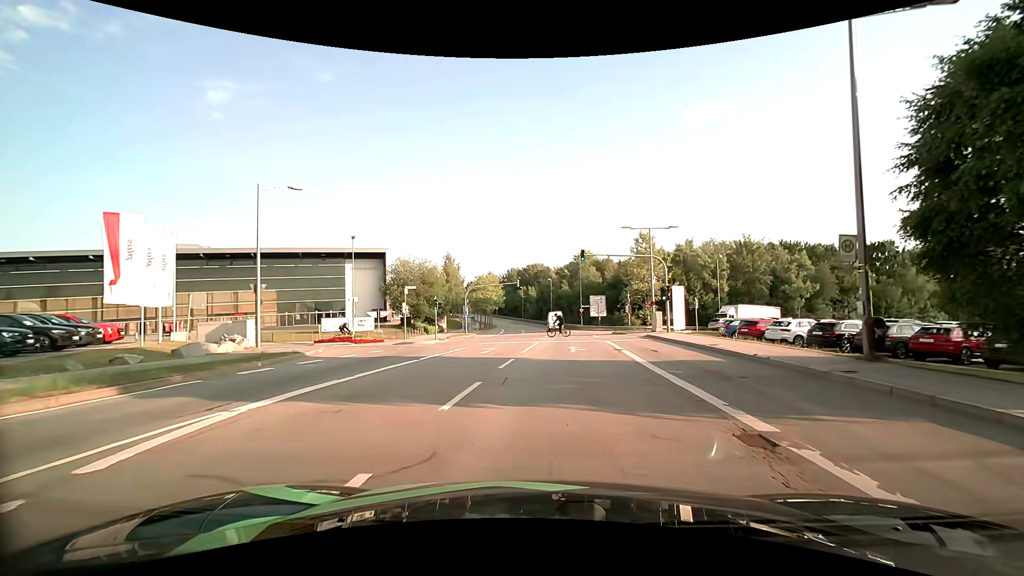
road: secondary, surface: asphalt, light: Day
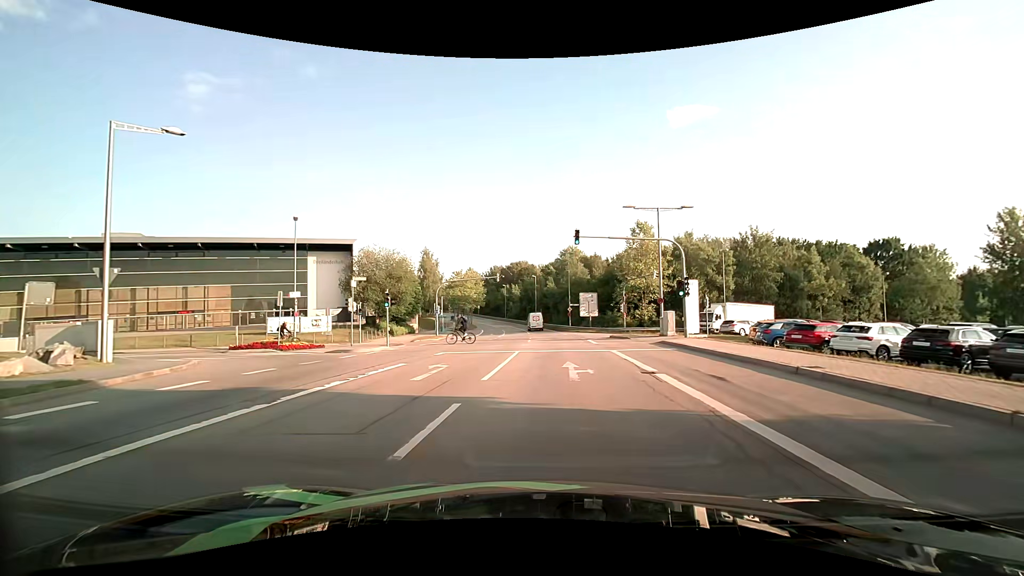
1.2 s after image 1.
(+0.2, +8.4) m; +2°
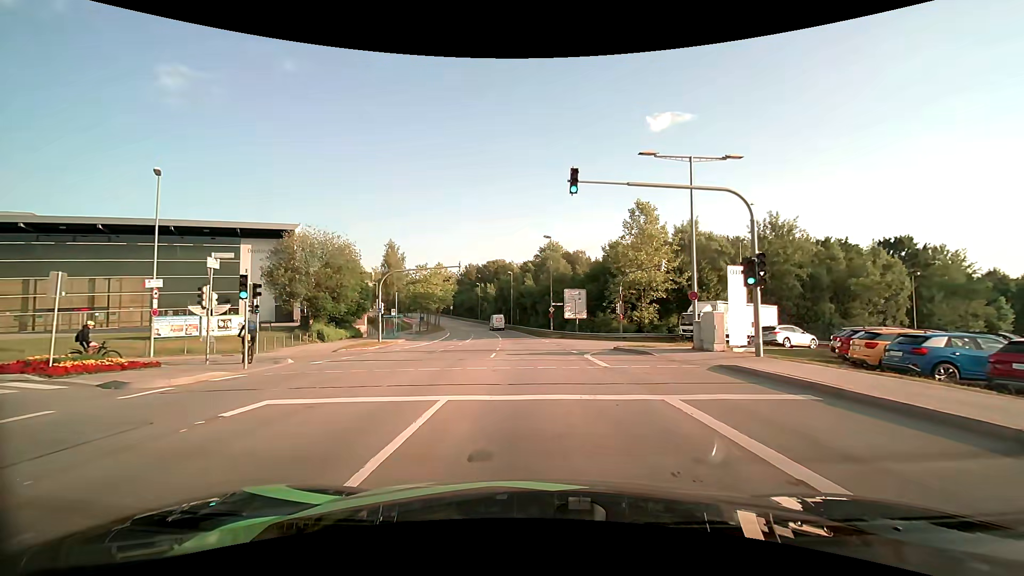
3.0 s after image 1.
(+0.4, +12.2) m; +3°
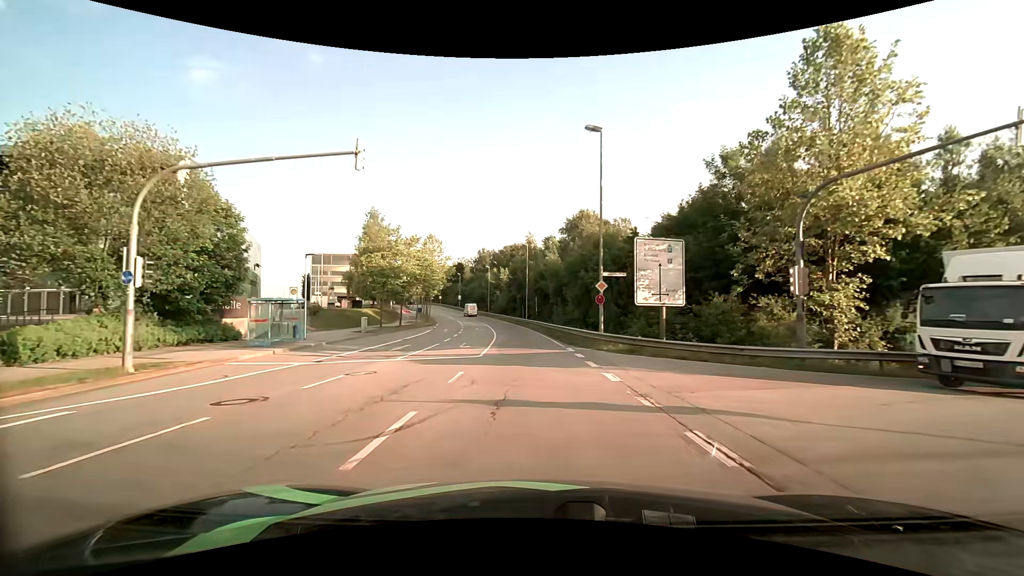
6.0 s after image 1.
(-0.3, +27.7) m; -2°
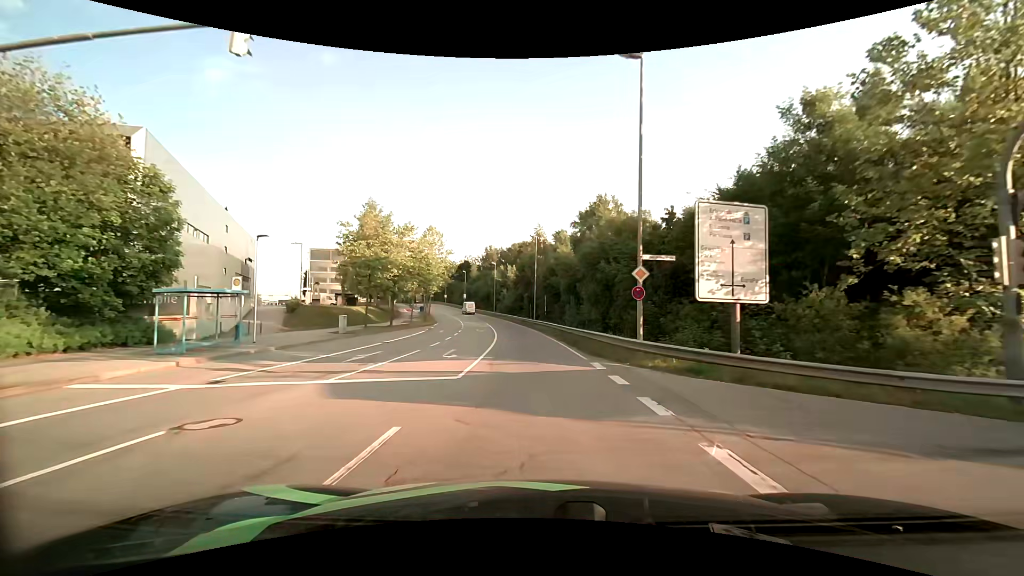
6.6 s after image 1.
(-0.1, +6.7) m; -1°
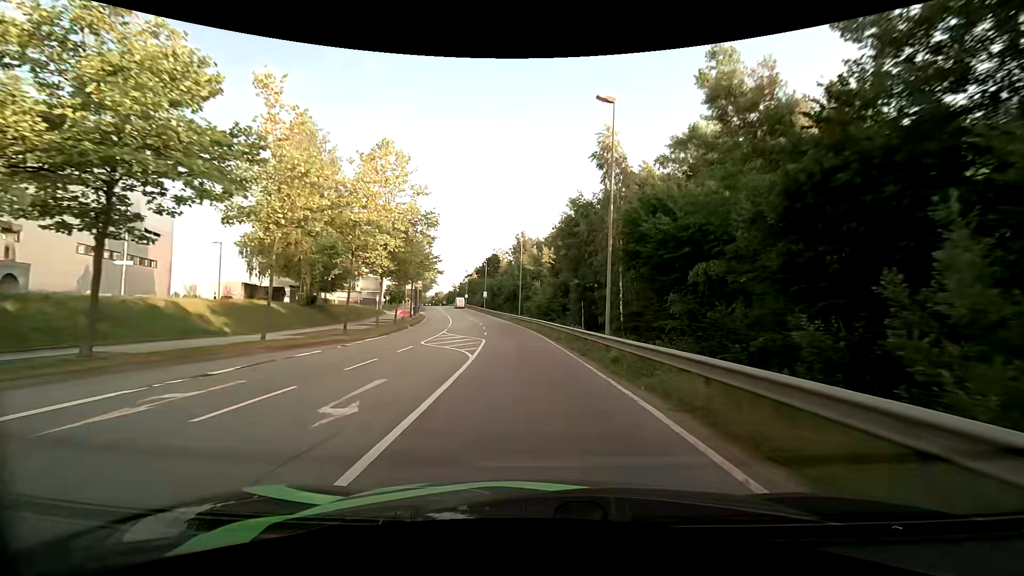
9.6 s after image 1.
(-1.4, +36.6) m; -4°
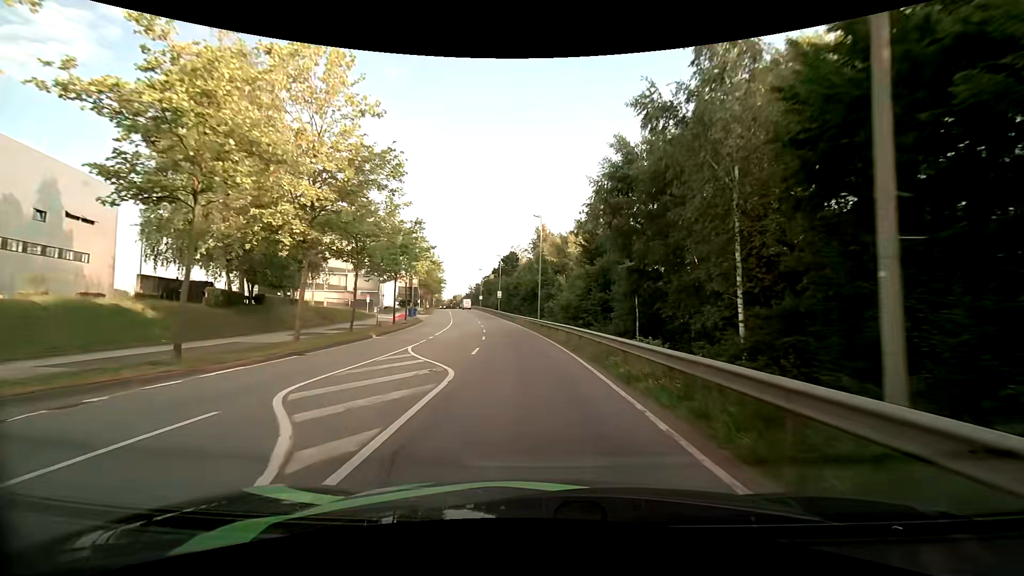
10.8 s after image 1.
(-0.3, +14.7) m; -2°
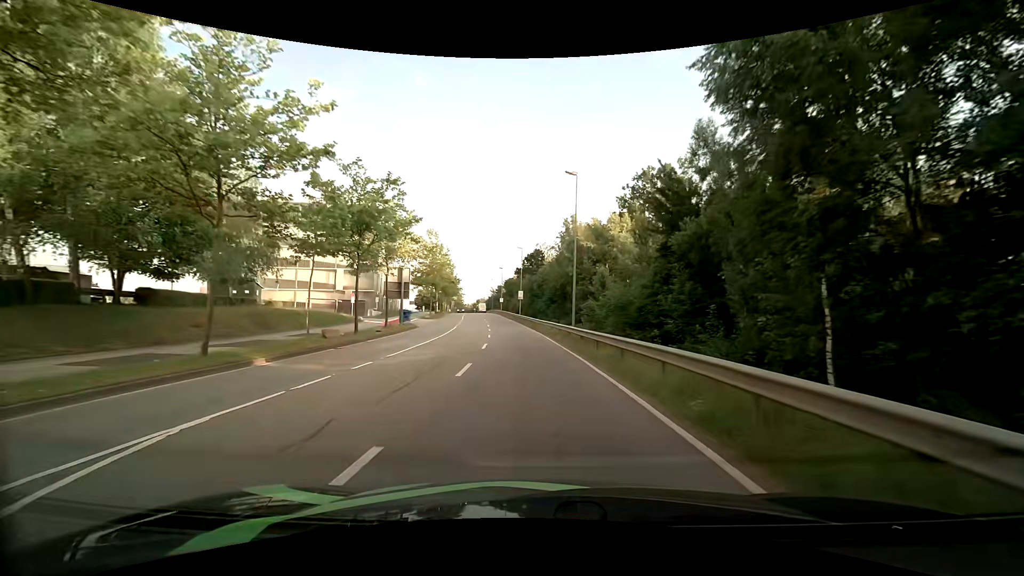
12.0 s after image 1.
(-0.5, +15.0) m; -3°
(0, +10) (-1, +20) (-1, +30) (-2, +40) (-3, +50) (-5, +60) (-7, +70) (-8, +79) (-10, +89) (-12, +99) m
